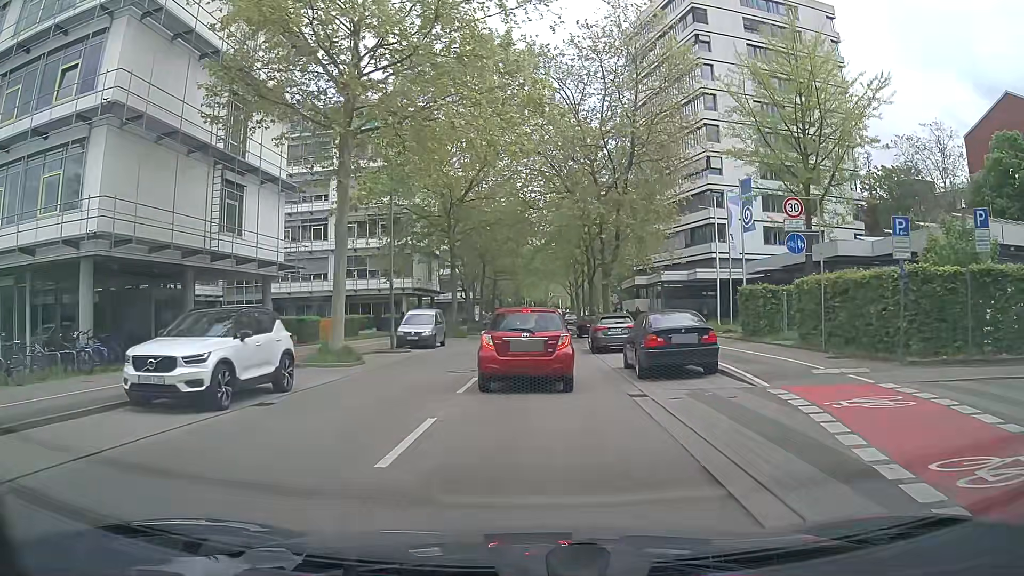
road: secondary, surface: asphalt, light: Day
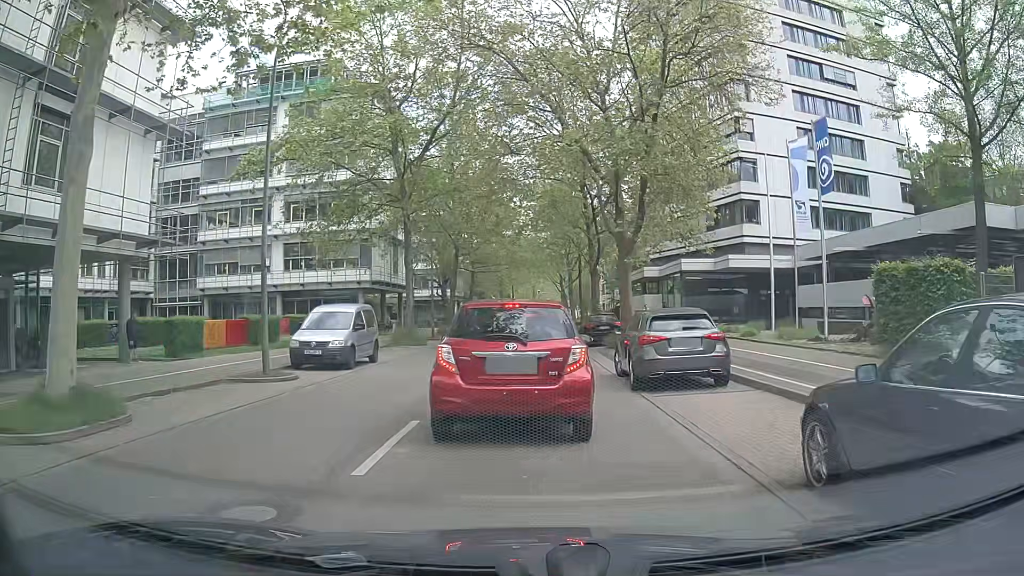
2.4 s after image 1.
(+0.2, +12.0) m; -1°
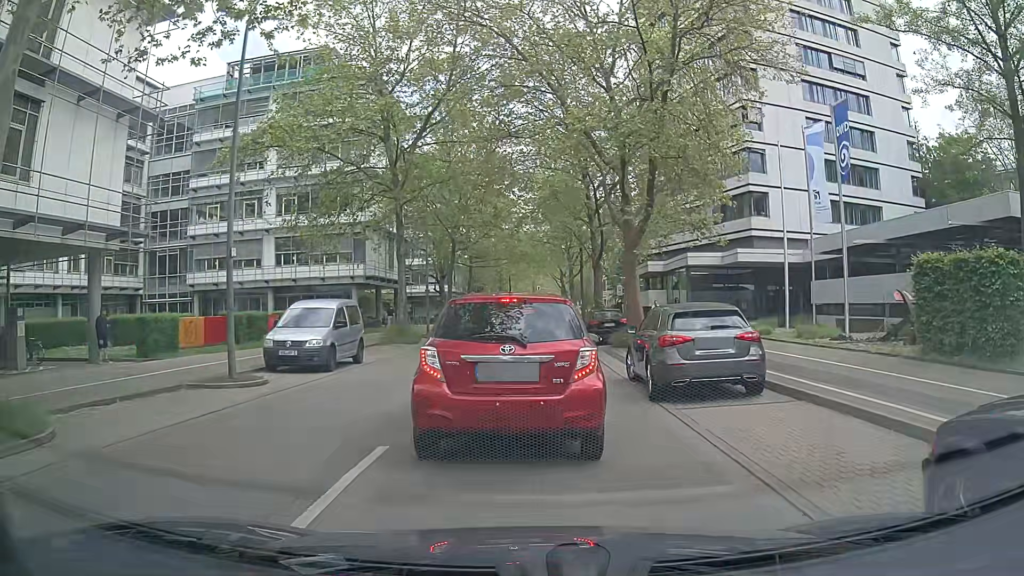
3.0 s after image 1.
(+0.1, +1.8) m; +2°
